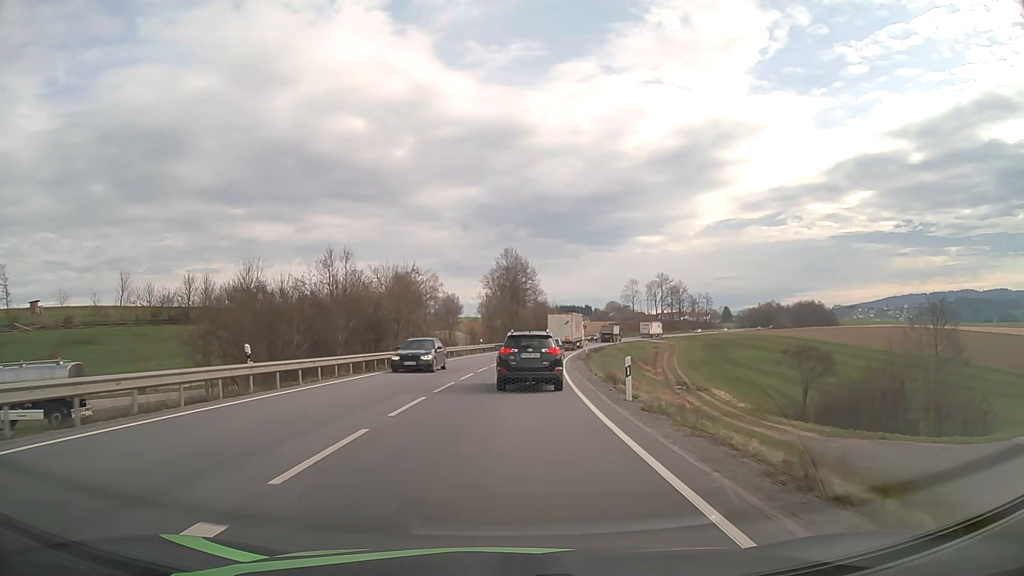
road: primary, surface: asphalt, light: Day
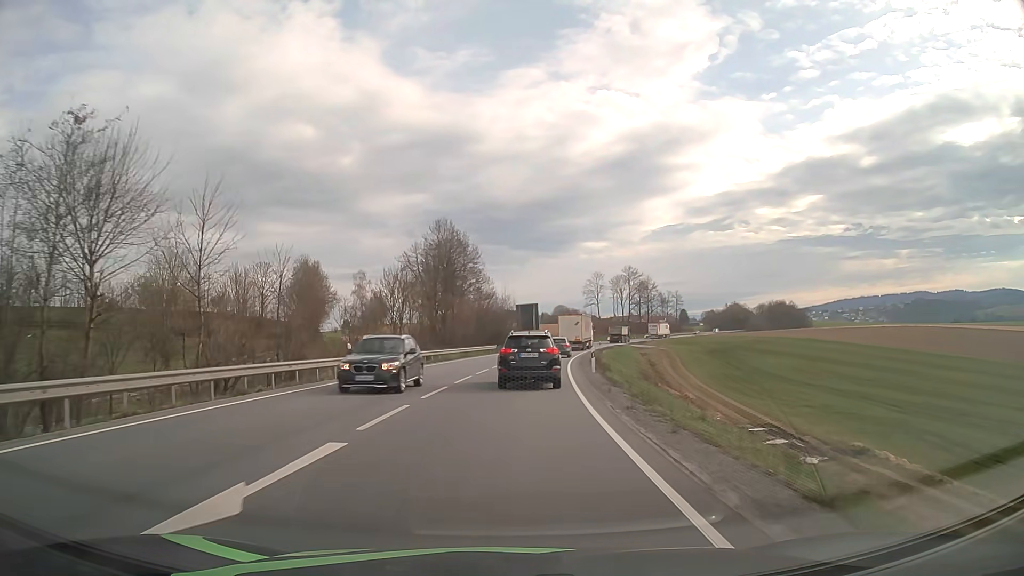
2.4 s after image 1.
(+1.6, +37.9) m; +5°
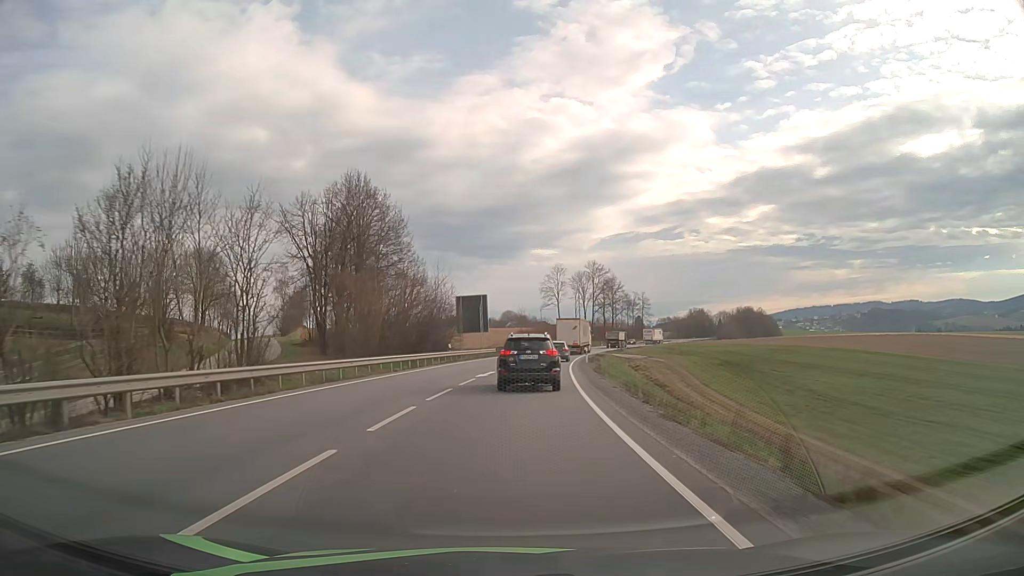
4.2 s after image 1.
(+1.0, +29.9) m; +4°
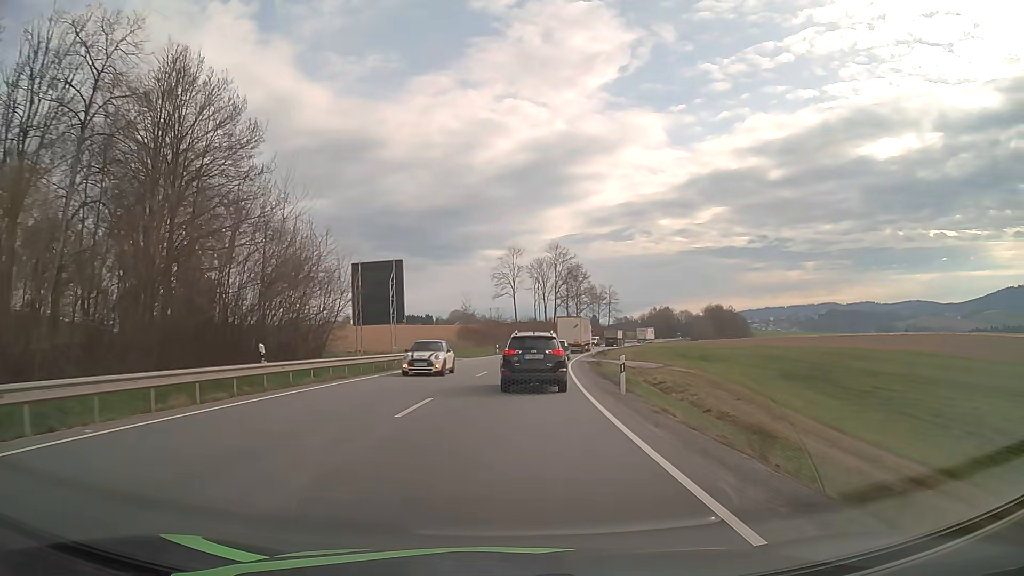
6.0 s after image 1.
(+1.3, +31.0) m; +4°
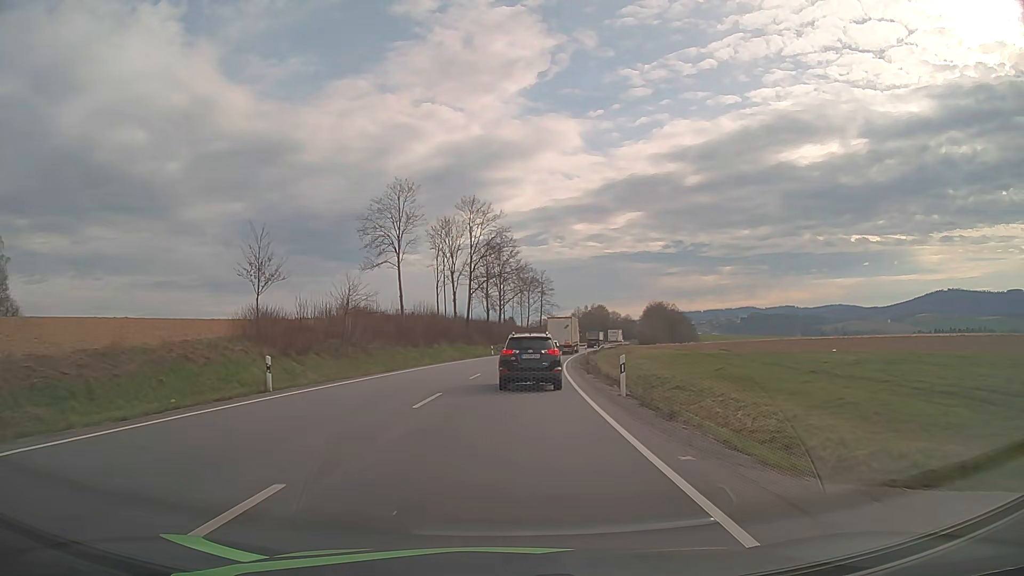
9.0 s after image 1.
(+3.2, +49.7) m; +7°
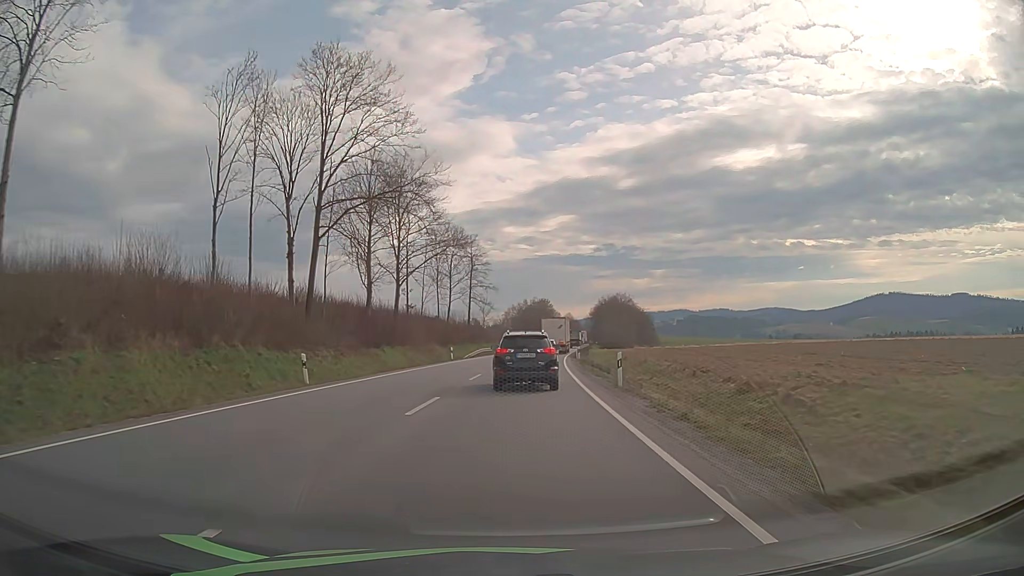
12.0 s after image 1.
(+2.6, +49.9) m; +6°
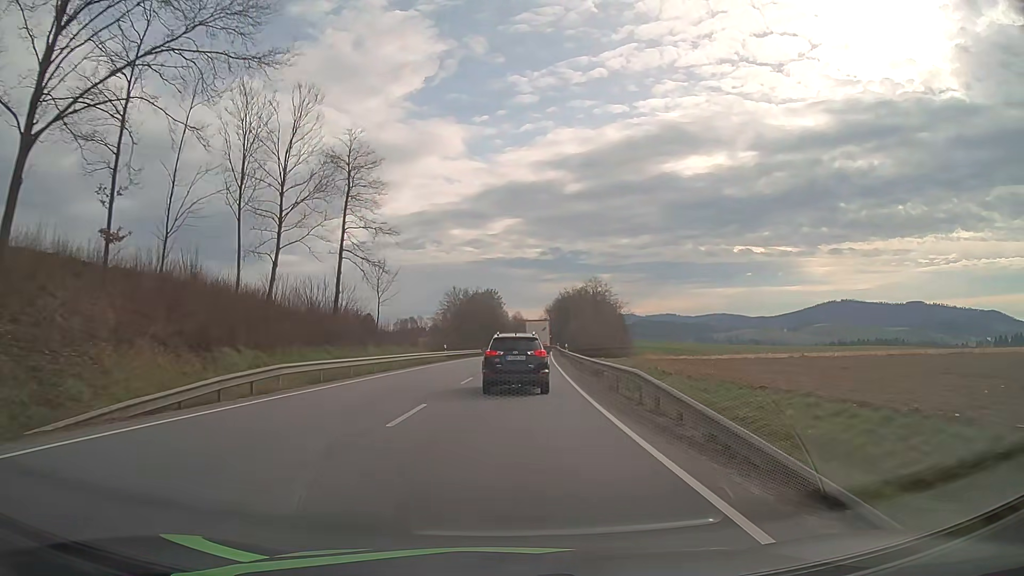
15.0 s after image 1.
(+2.3, +49.7) m; +5°
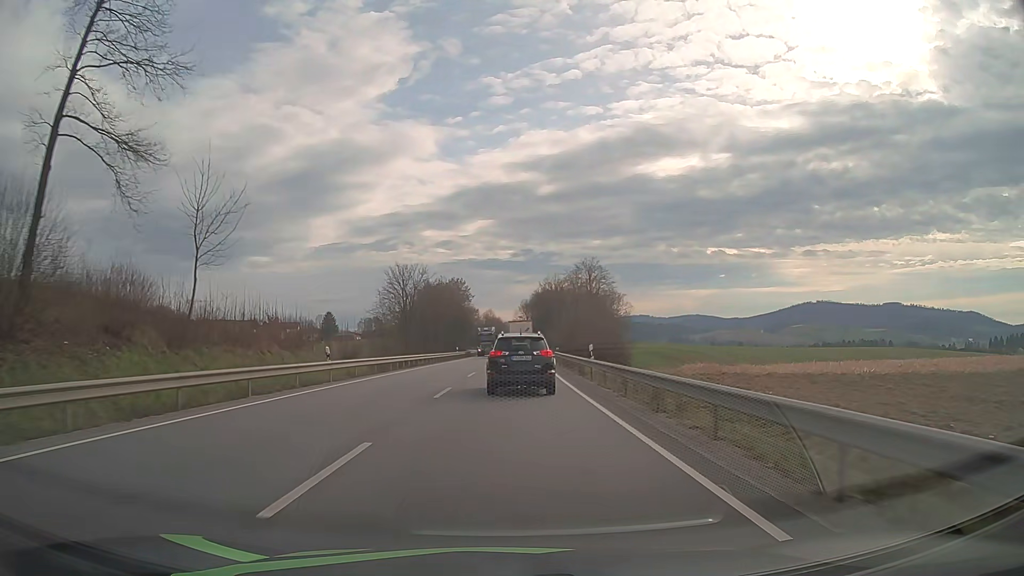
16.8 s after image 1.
(+0.5, +30.1) m; +2°
(0, +10) (0, +20) (0, +30) (+1, +40) (+1, +50) (+1, +60) (+1, +70) (+2, +80) (+2, +90) (+2, +100) m
